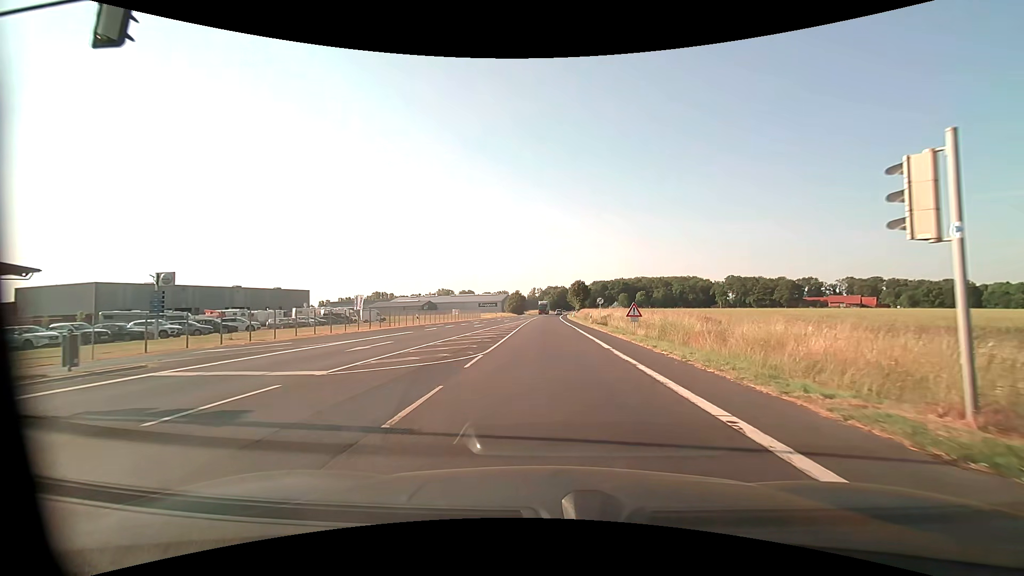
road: primary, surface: asphalt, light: Day
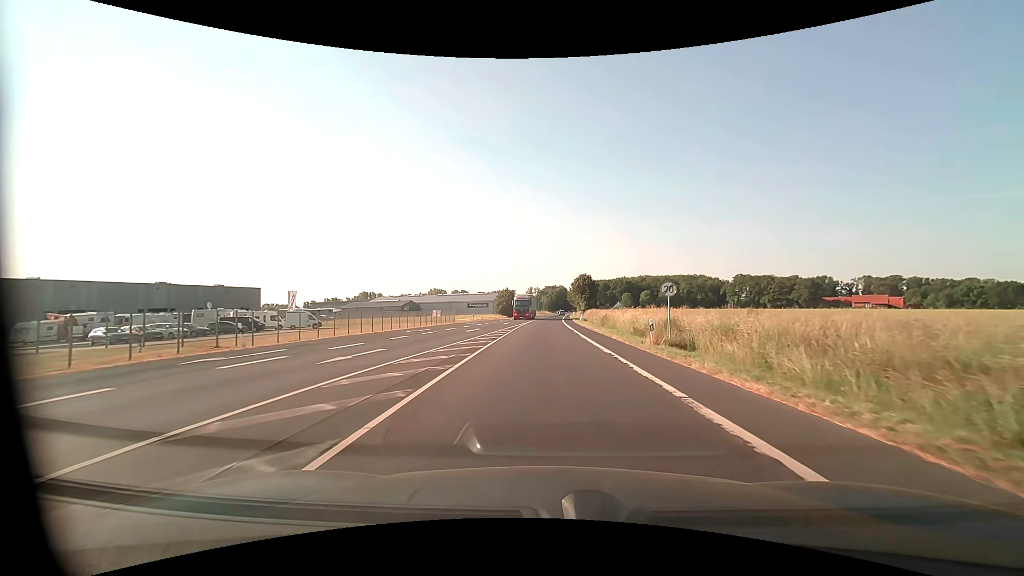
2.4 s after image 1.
(+0.1, +28.5) m; 0°
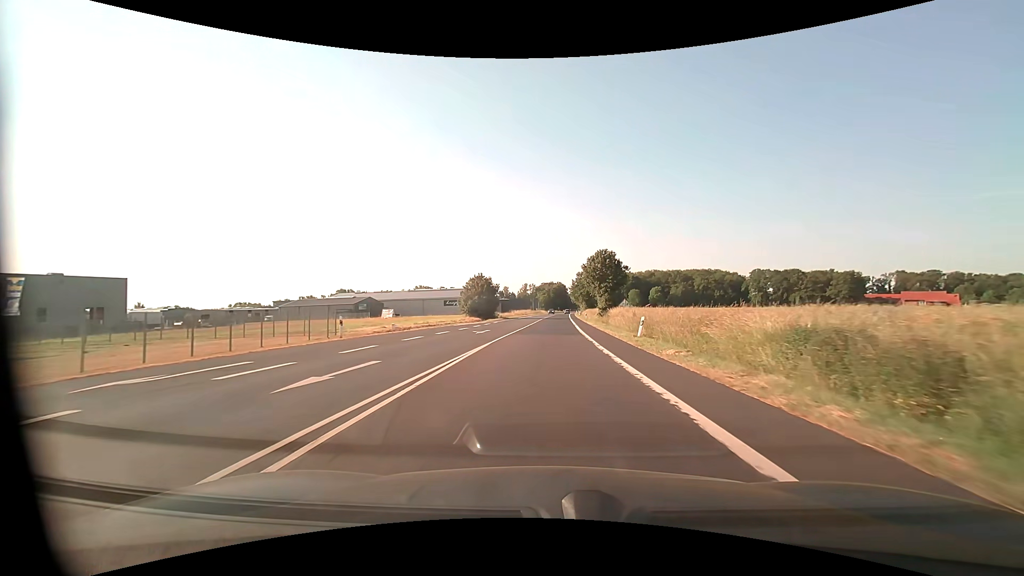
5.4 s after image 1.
(+0.1, +45.3) m; 0°
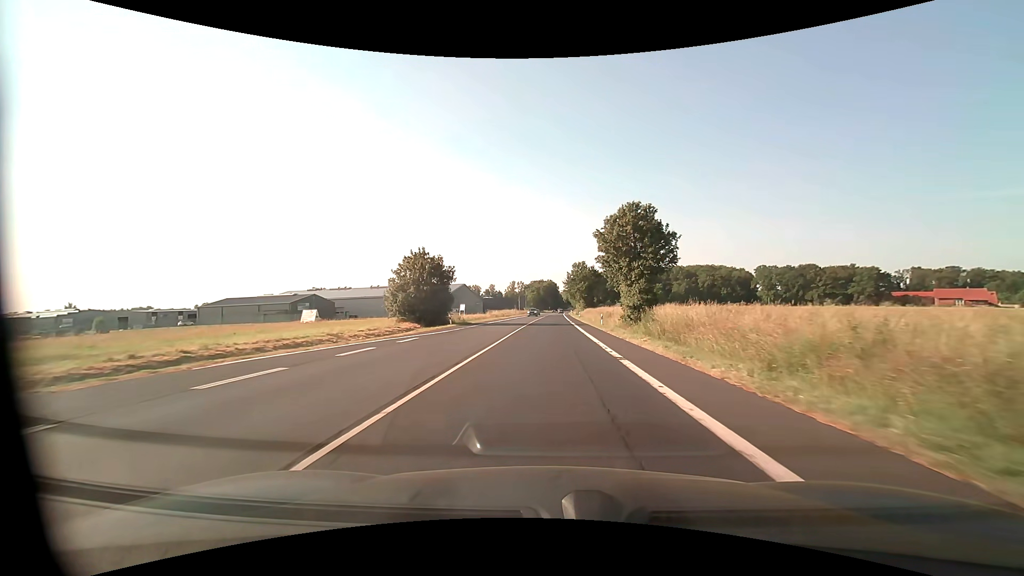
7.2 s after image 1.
(+0.3, +32.0) m; +1°
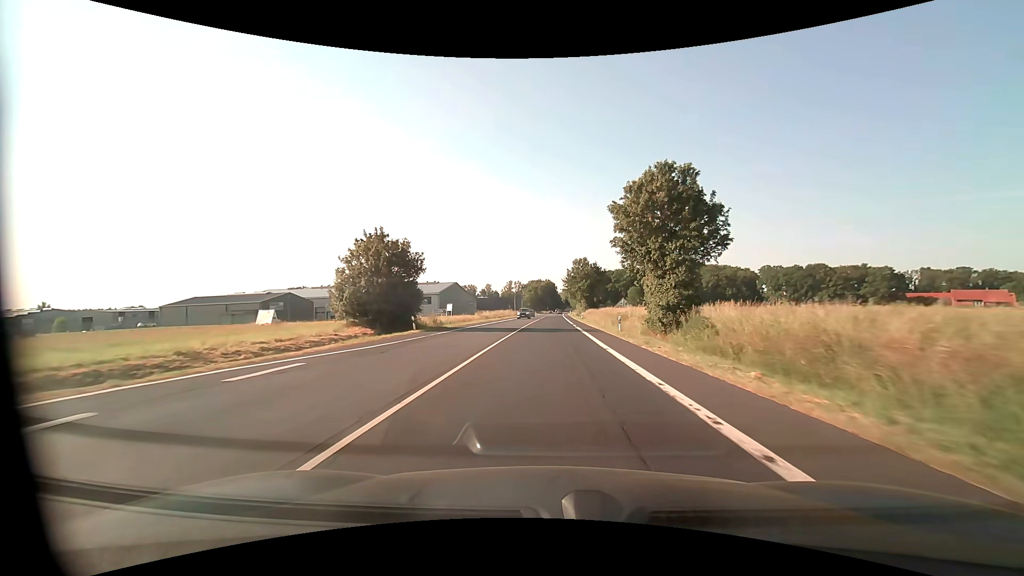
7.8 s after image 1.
(0.0, +11.4) m; 0°
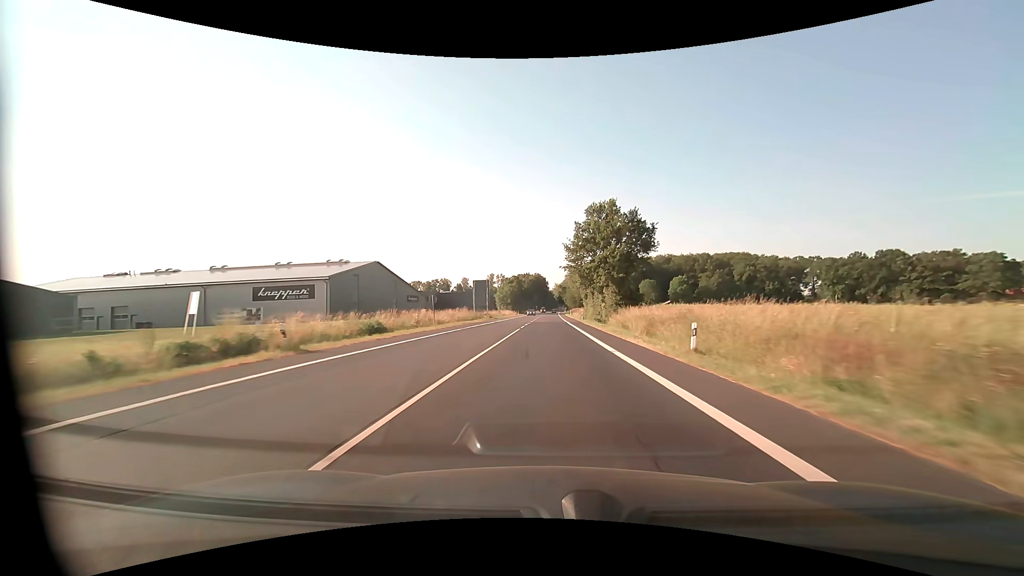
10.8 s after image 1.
(+0.6, +62.8) m; +1°
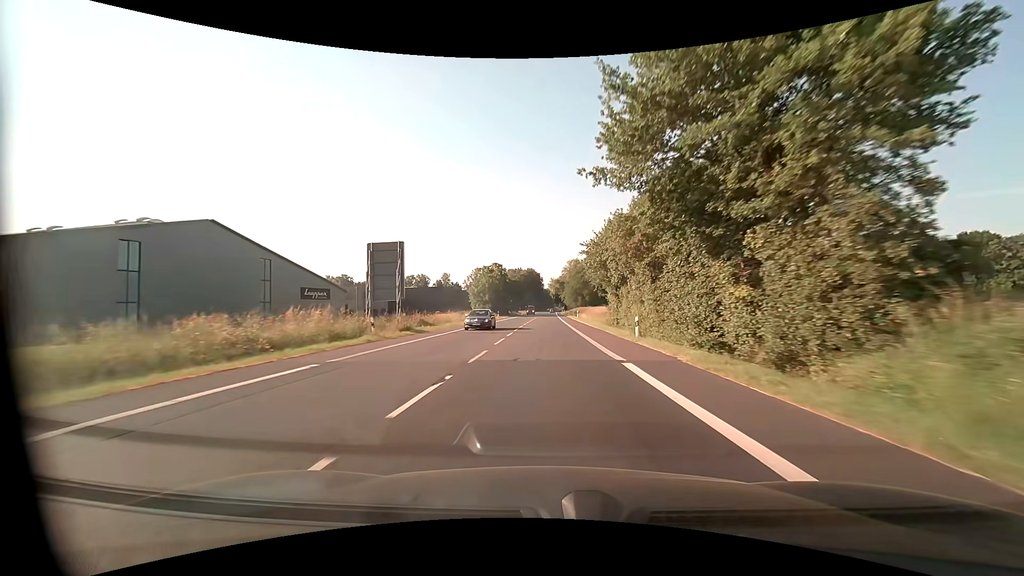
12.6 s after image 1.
(+0.3, +42.0) m; +1°
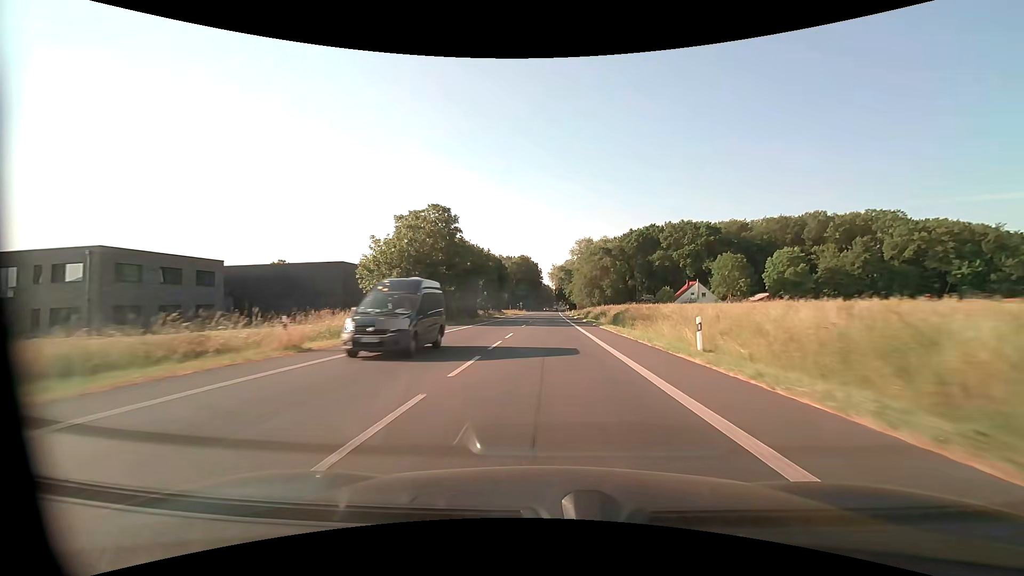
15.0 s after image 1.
(0.0, +59.5) m; 0°
(0, +10) (0, +20) (0, +30) (0, +40) (0, +50) (0, +60) (+1, +70) (+1, +80) (+1, +90) (+1, +100) m
